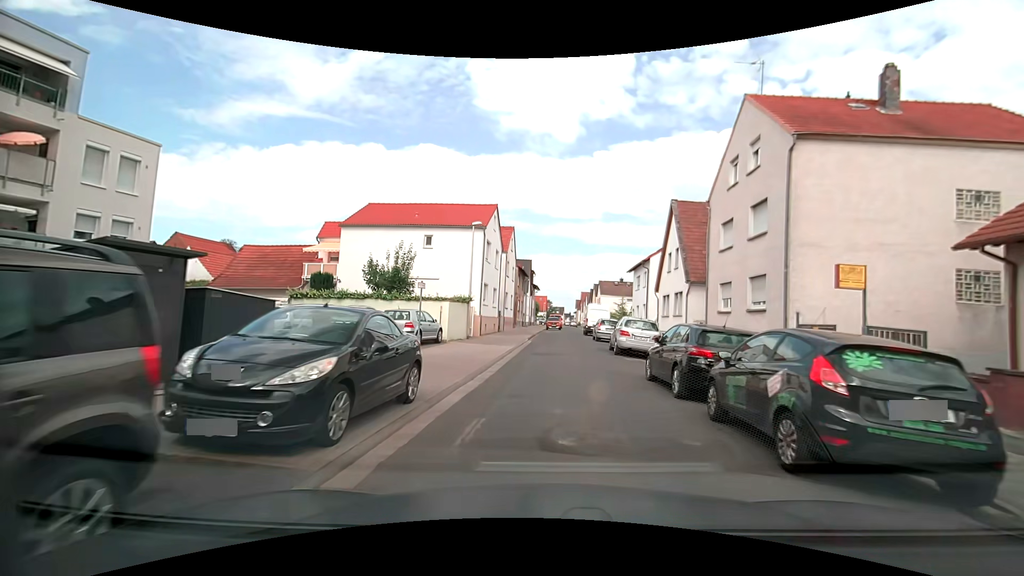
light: Day
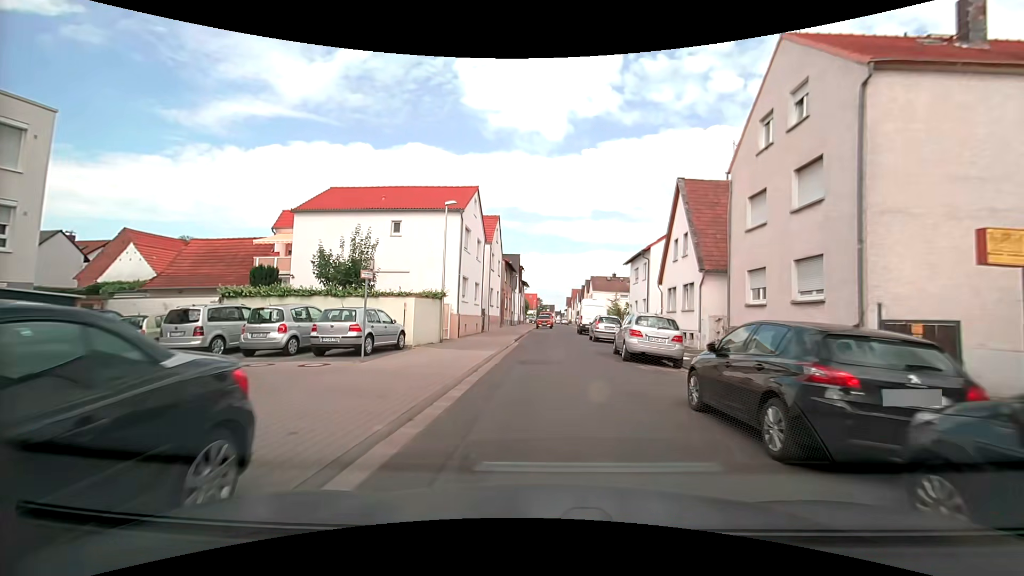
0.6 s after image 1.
(+0.1, +4.5) m; +3°
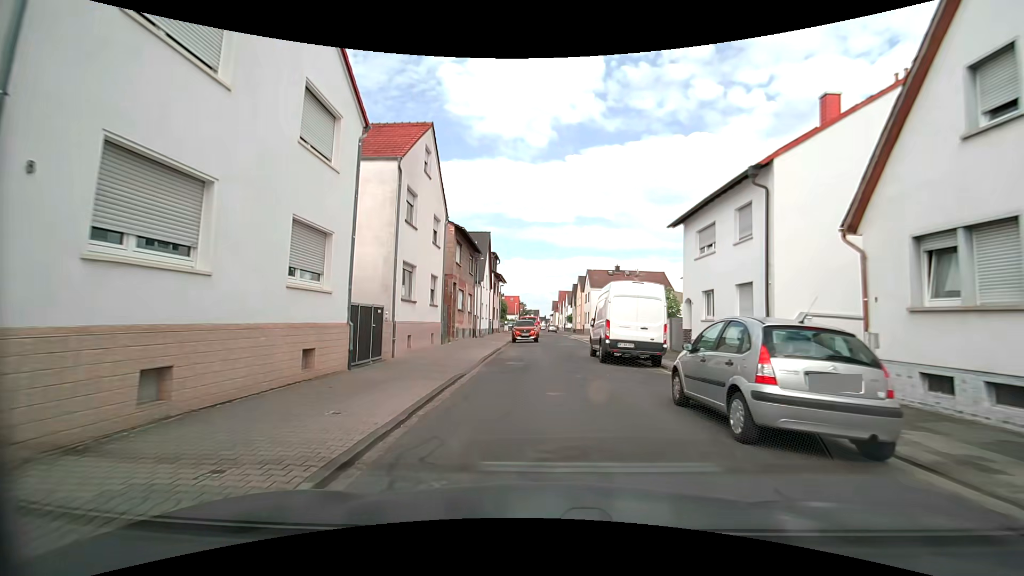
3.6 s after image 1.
(-0.2, +21.9) m; 0°
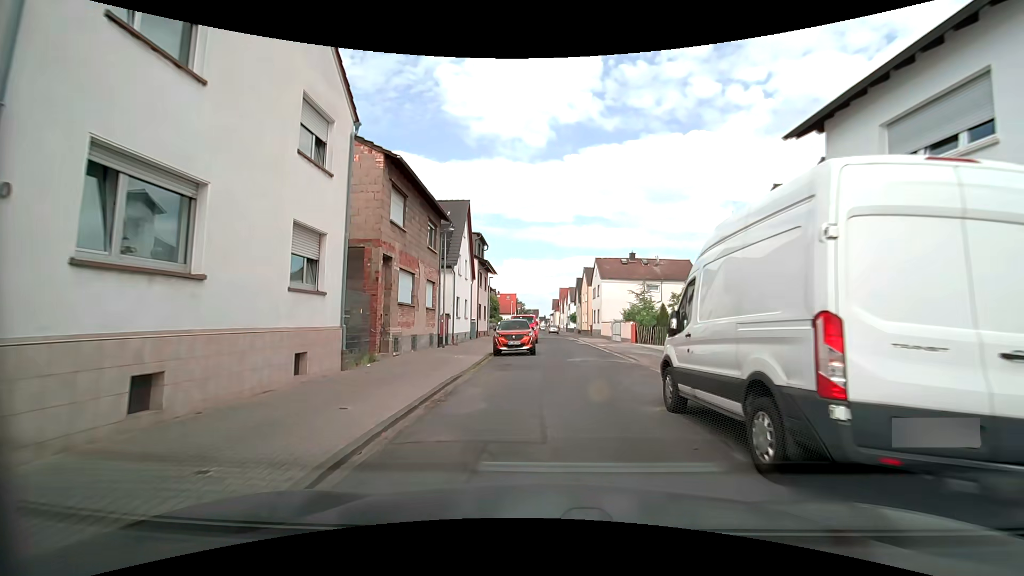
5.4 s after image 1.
(+0.1, +12.6) m; +1°
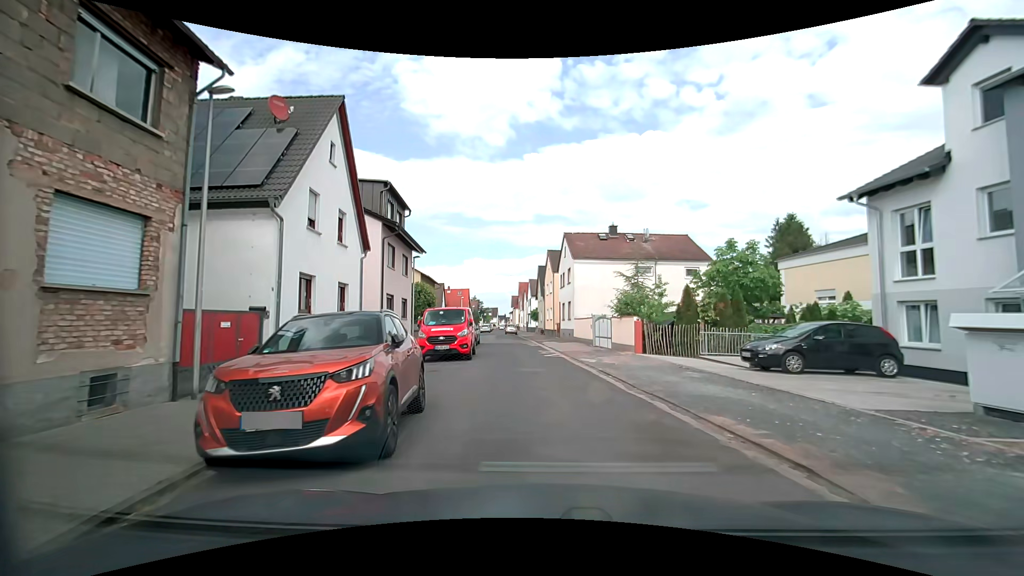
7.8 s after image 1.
(+0.5, +15.8) m; +4°
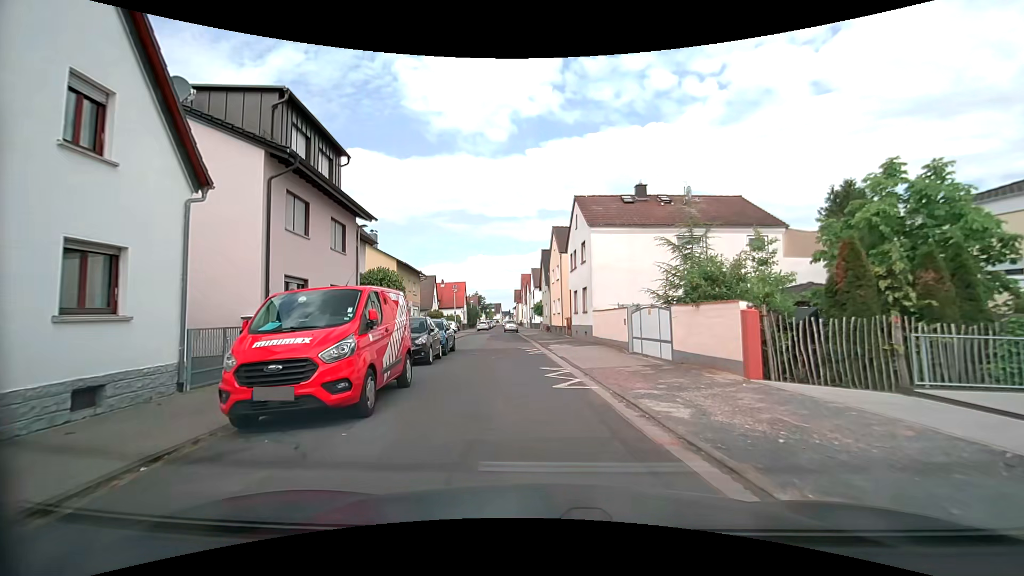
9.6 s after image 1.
(0.0, +11.2) m; +1°
(-1, +10) (-2, +20) (-3, +30) (-4, +40) (-6, +50) (-8, +59) (-8, +69) (-8, +79) (-9, +89) (-10, +99) m
